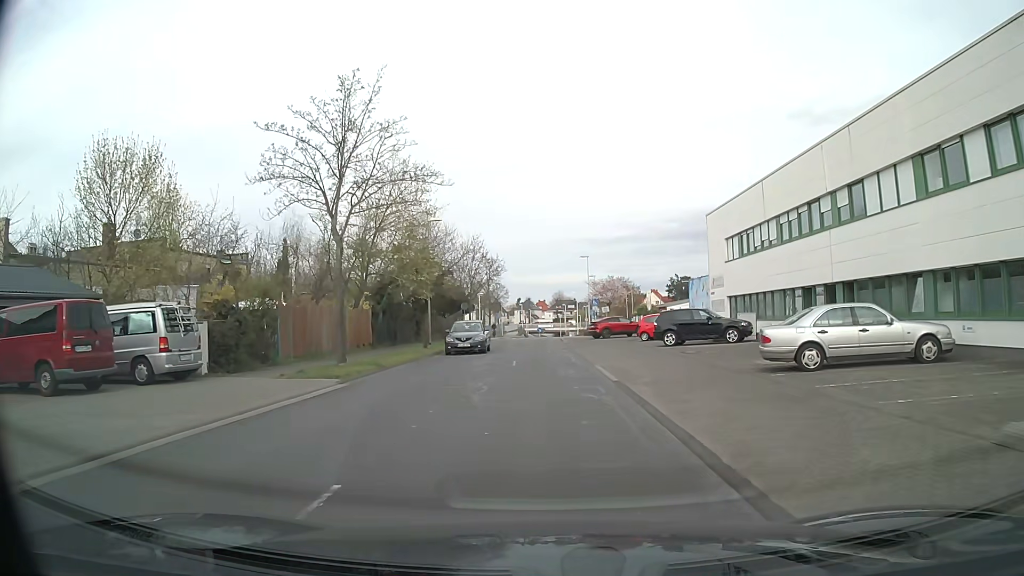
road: unclassified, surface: asphalt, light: Day
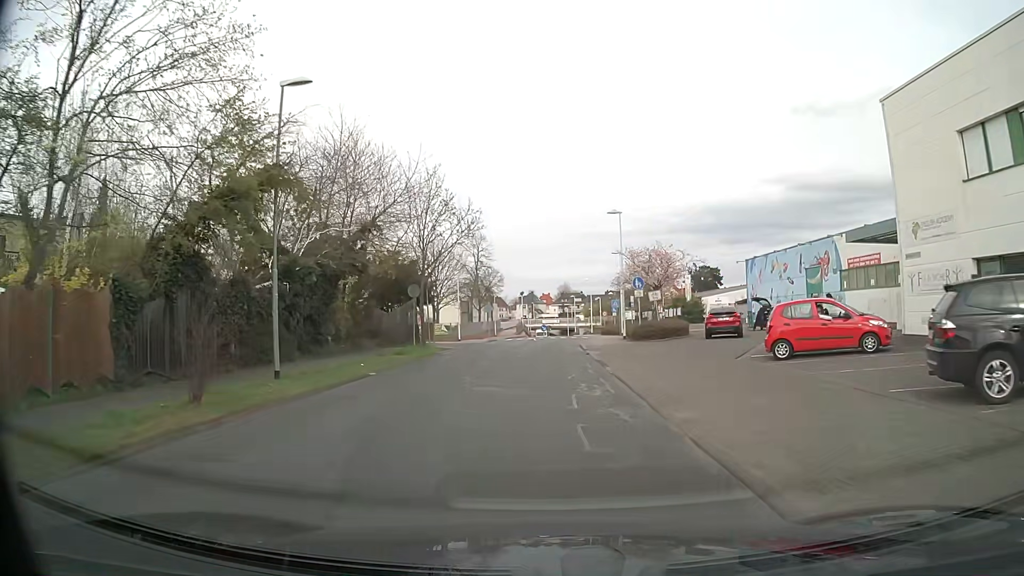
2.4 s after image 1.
(-0.1, +22.7) m; -1°
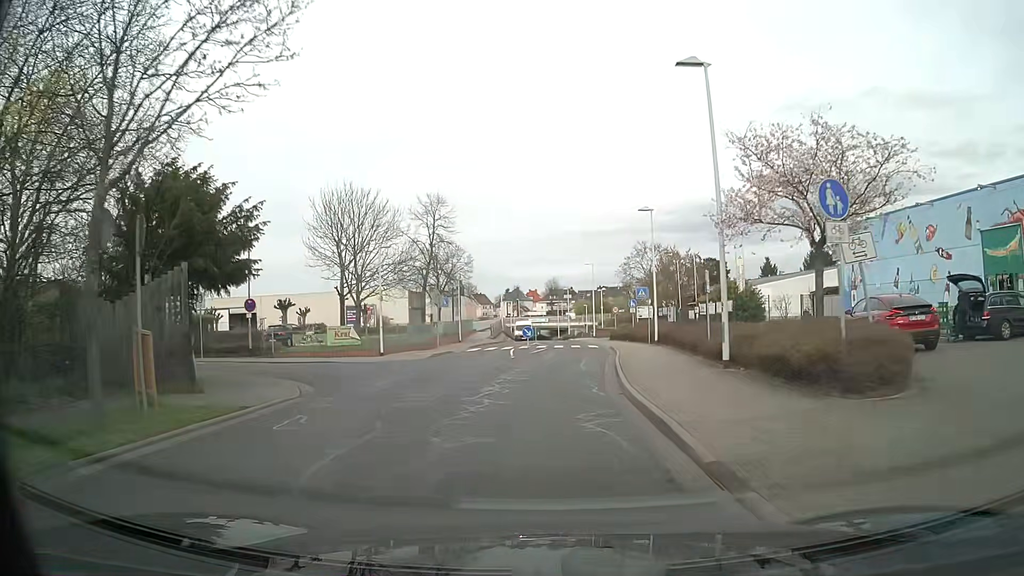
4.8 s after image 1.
(+0.2, +22.6) m; +1°
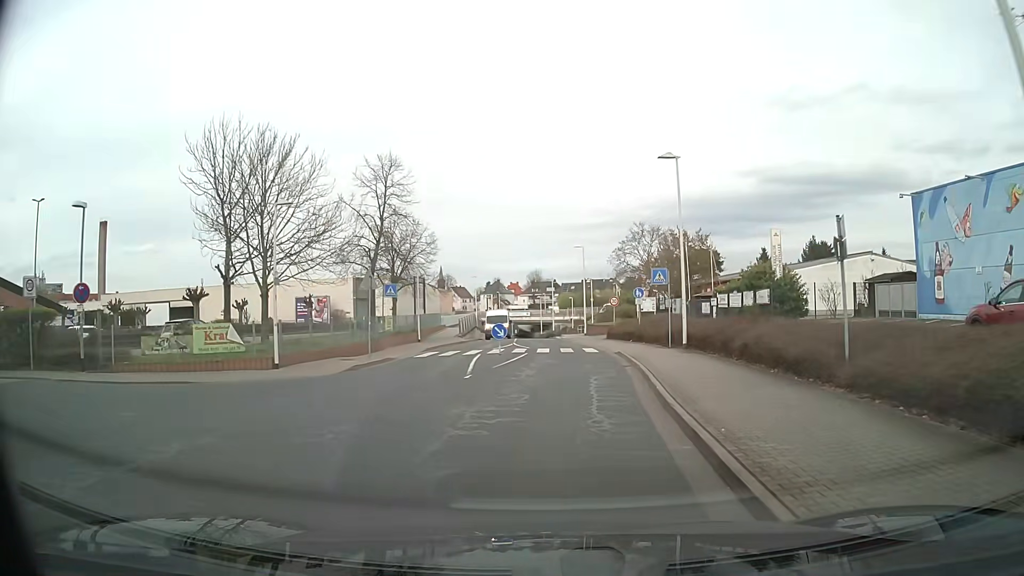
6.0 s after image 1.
(0.0, +10.9) m; +1°
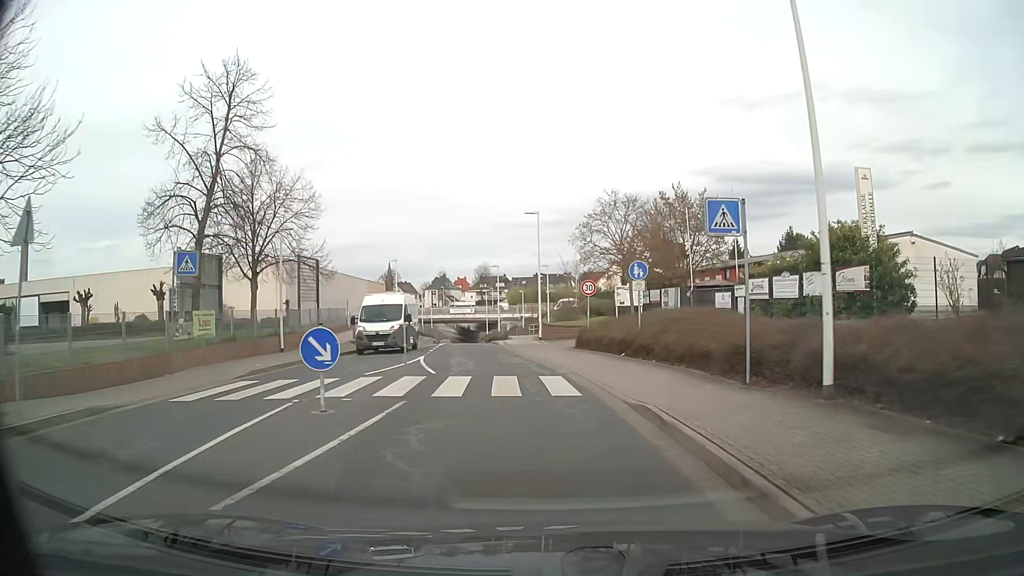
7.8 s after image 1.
(+0.6, +16.1) m; +4°
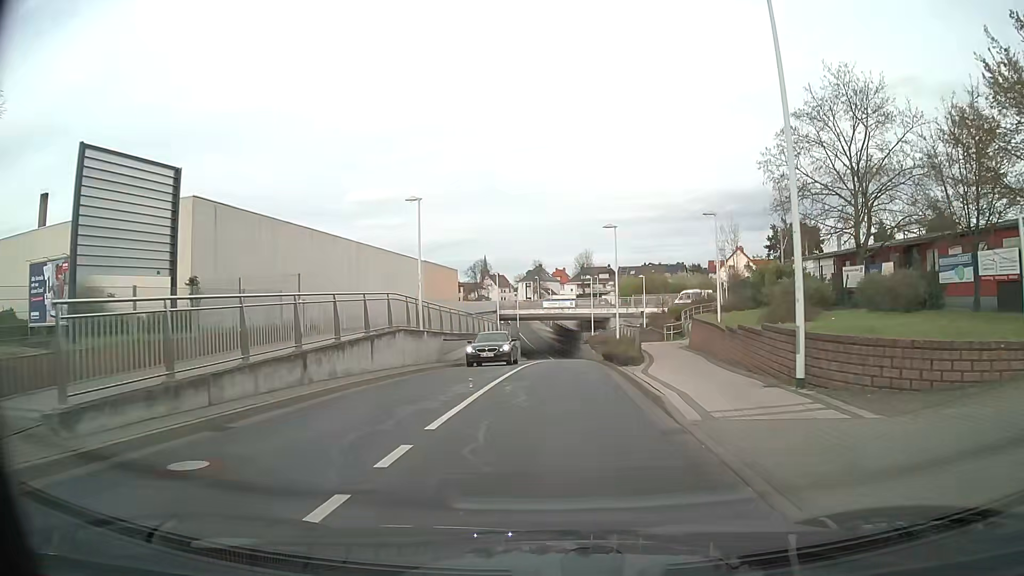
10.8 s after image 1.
(-2.5, +26.0) m; -9°
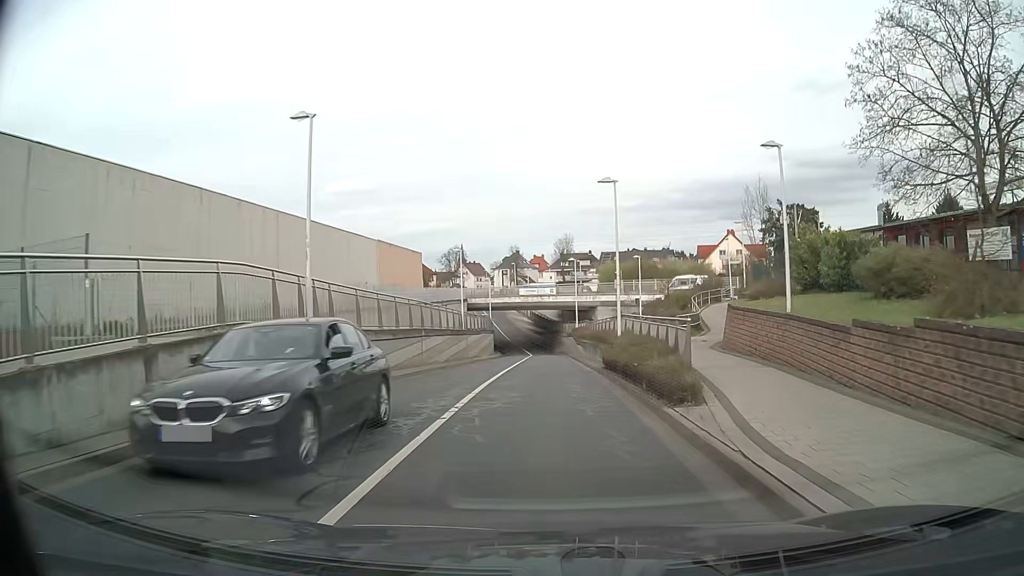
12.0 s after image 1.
(+0.2, +10.5) m; +2°
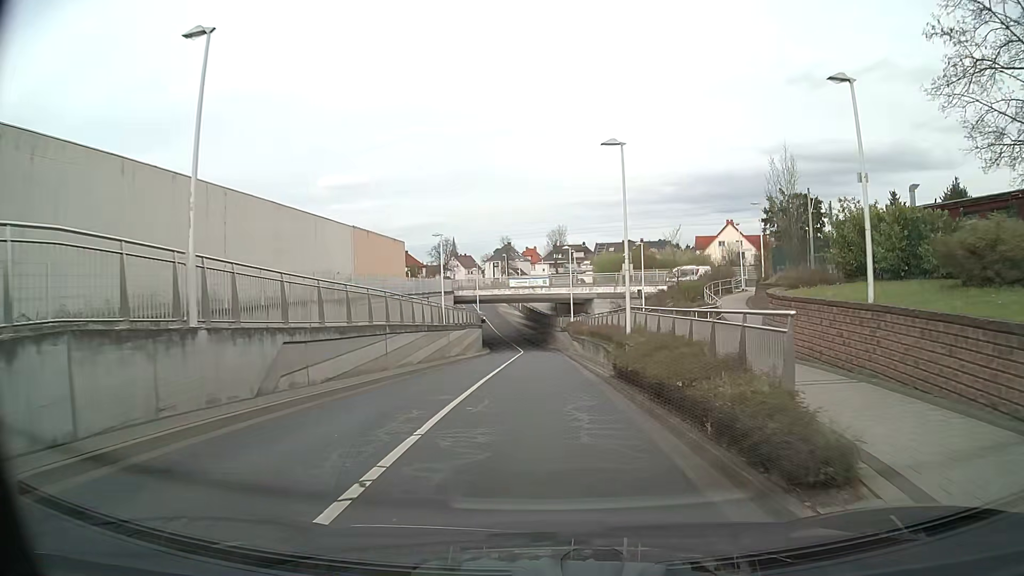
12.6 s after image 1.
(0.0, +5.3) m; +1°
(0, +10) (0, +20) (0, +30) (0, +40) (0, +50) (0, +60) (-1, +70) (-2, +80) (-3, +90) (-5, +100) m
